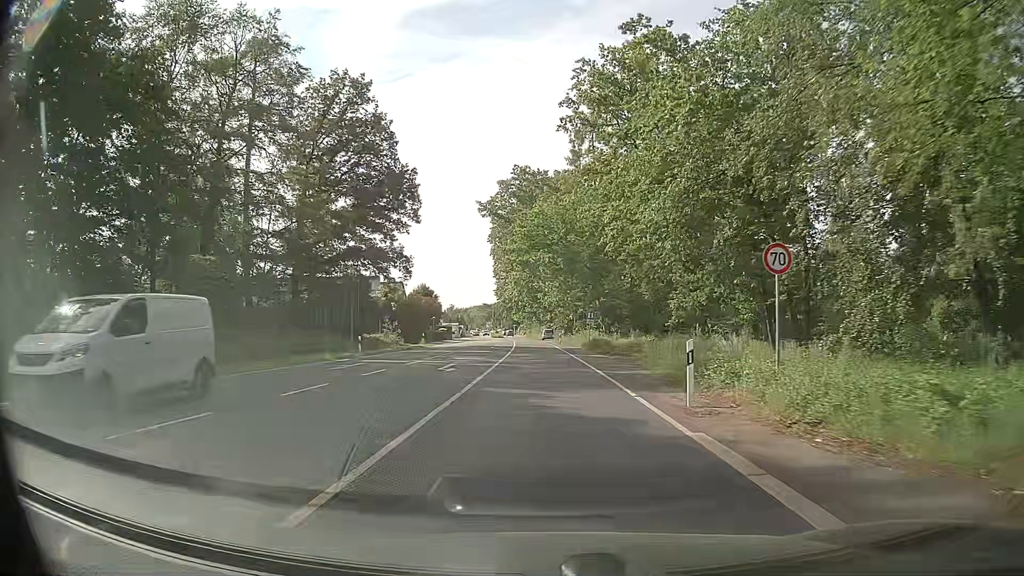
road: primary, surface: asphalt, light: Day
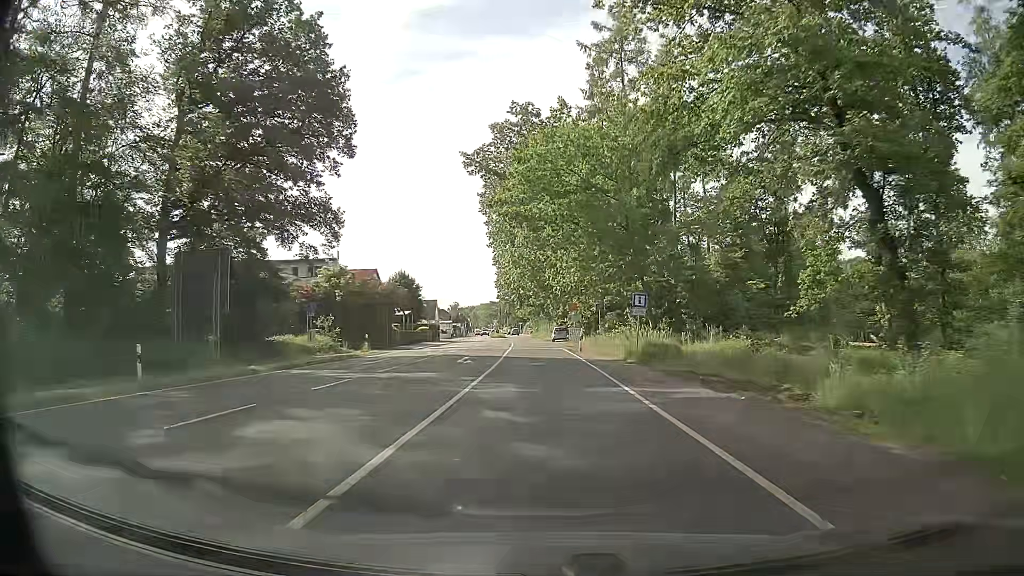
(-0.2, +23.1) m; -1°
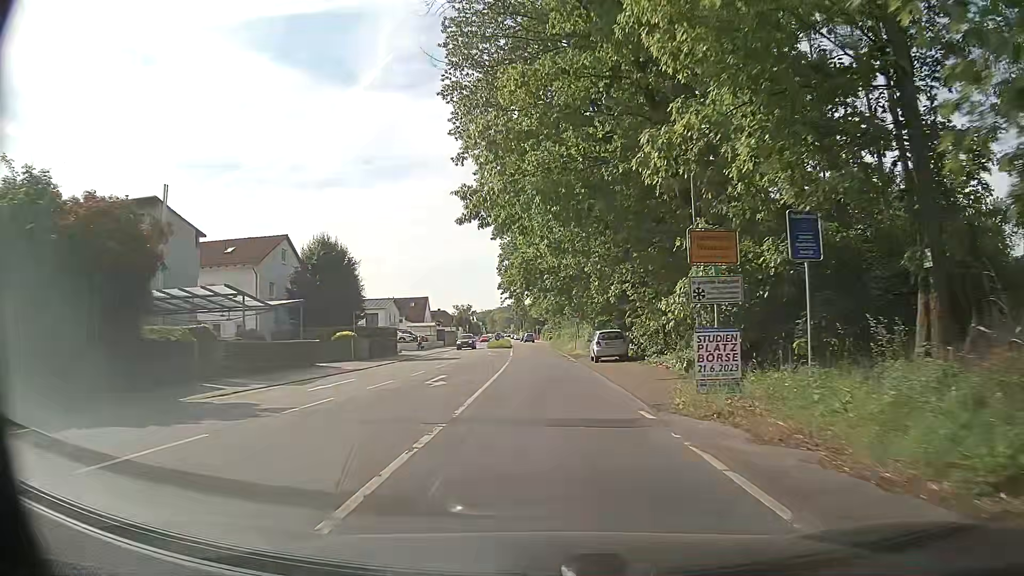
(-0.4, +38.0) m; -1°
(0, +10) (0, +20) (0, +30) (-1, +40) (-1, +50) (-1, +60) (-2, +70) (-3, +80) (-3, +90) (-4, +100) m
